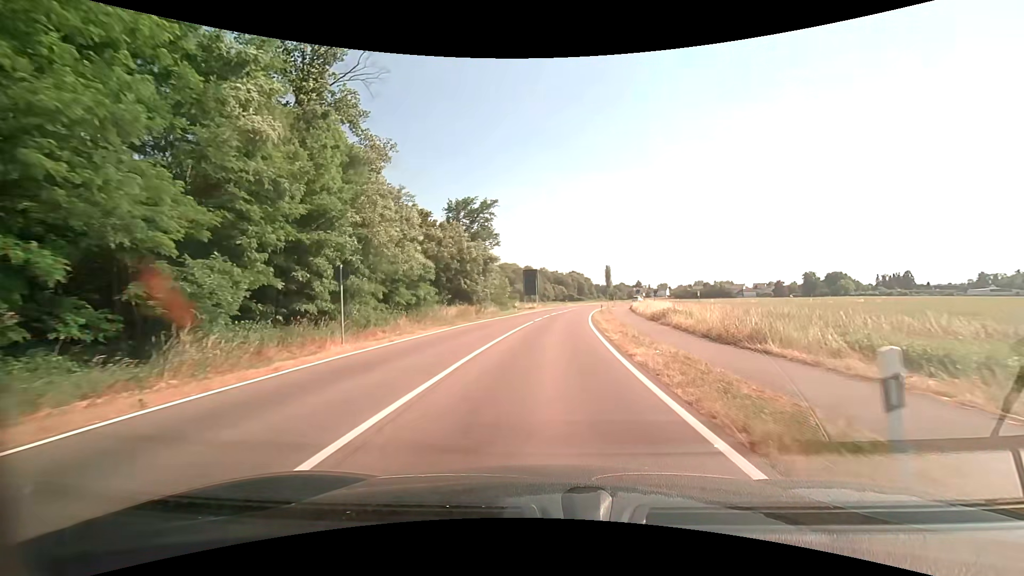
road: tertiary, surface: asphalt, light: Day
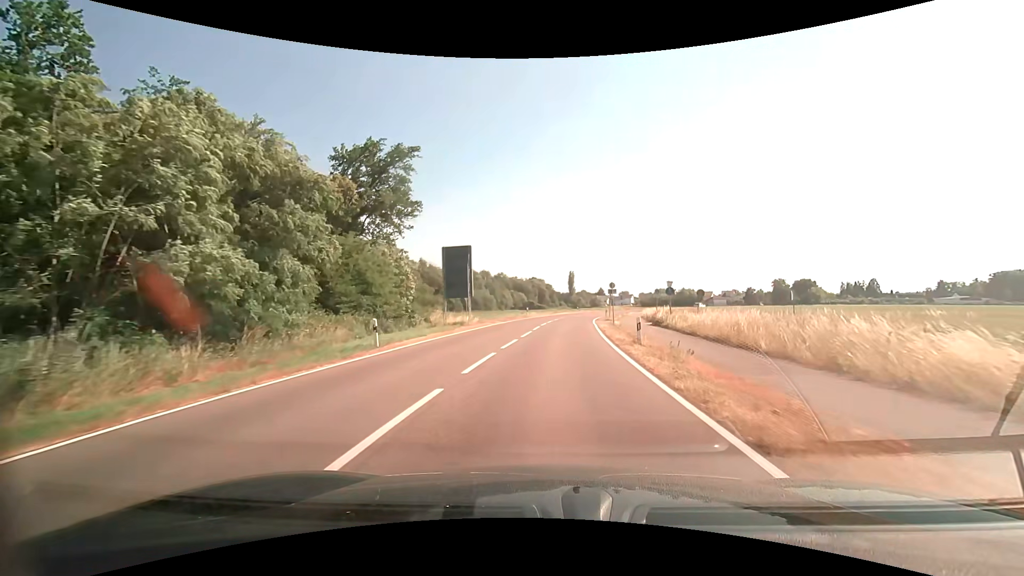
(+1.4, +35.9) m; +5°
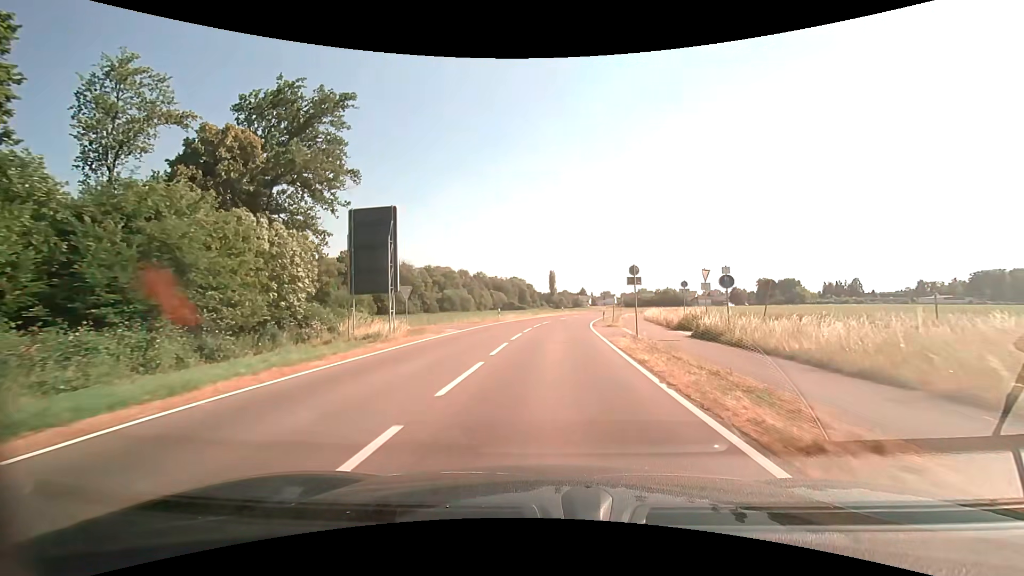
(+0.3, +14.3) m; +2°
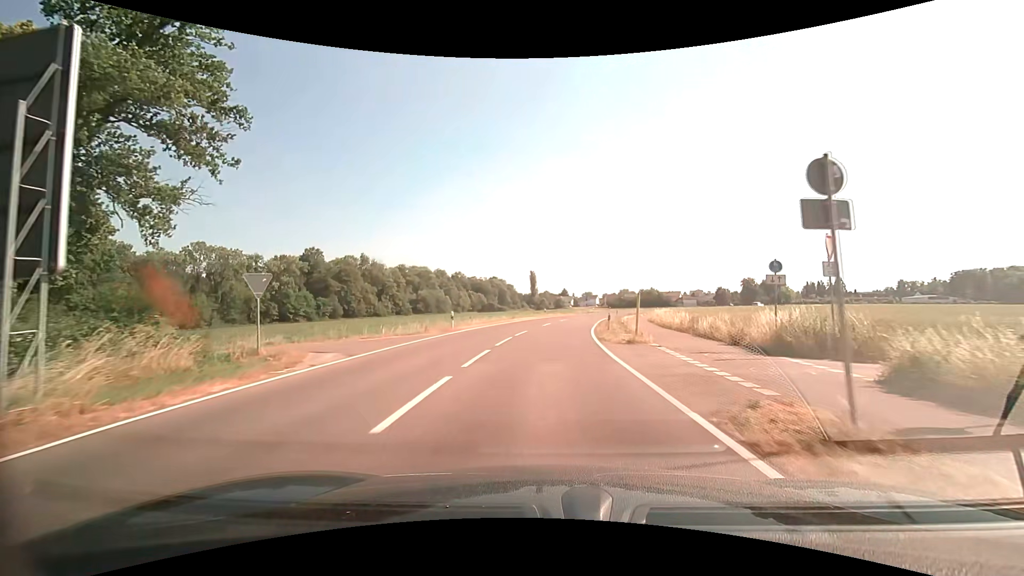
(+0.3, +14.3) m; +2°
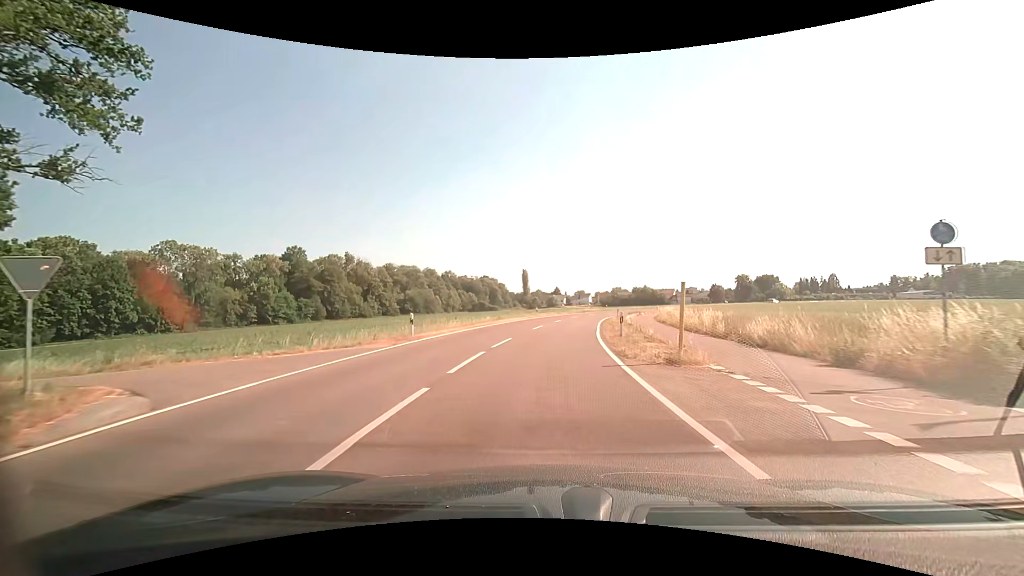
(0.0, +7.2) m; +1°
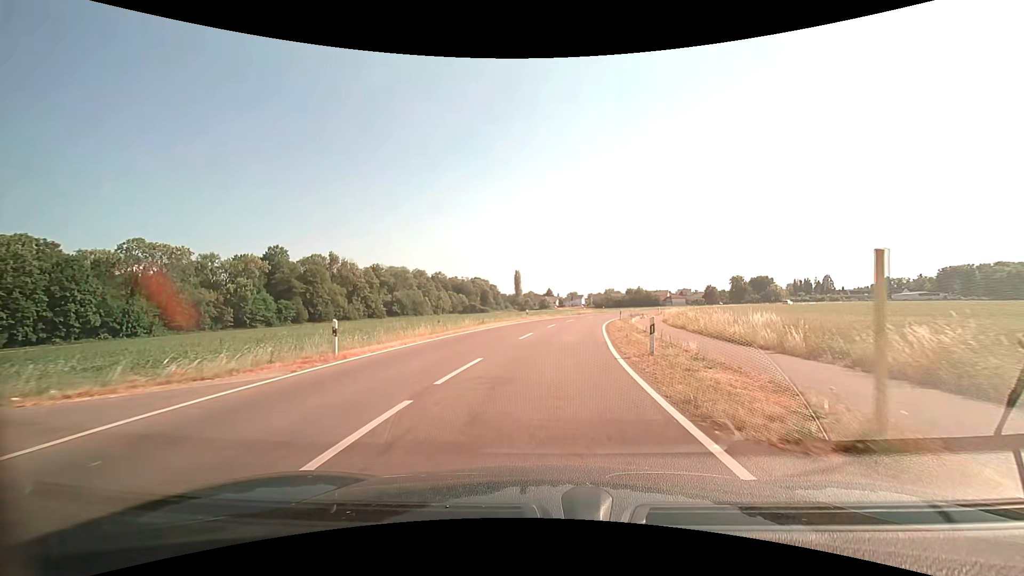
(+0.1, +7.2) m; +1°
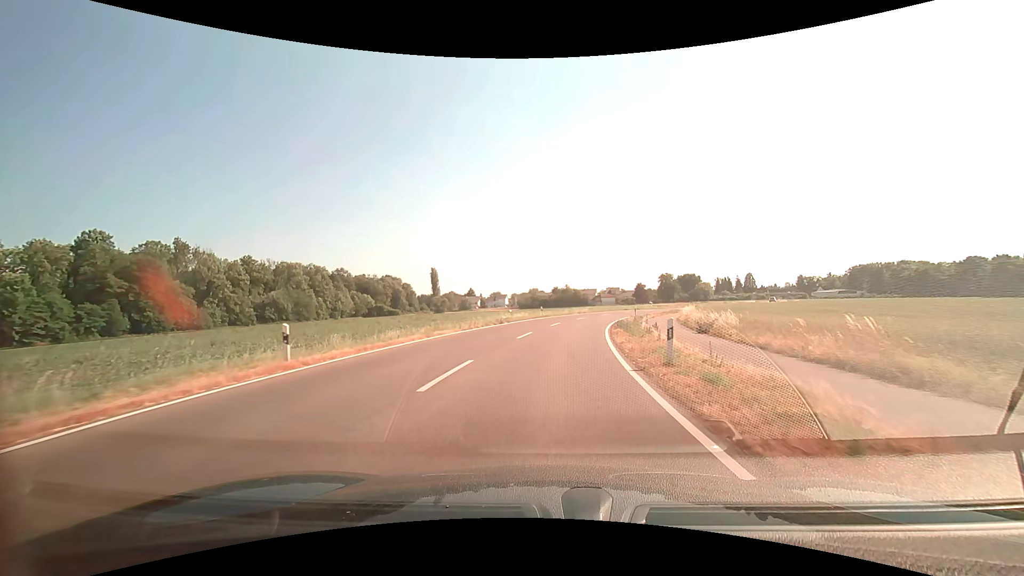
(+2.3, +36.4) m; +8°
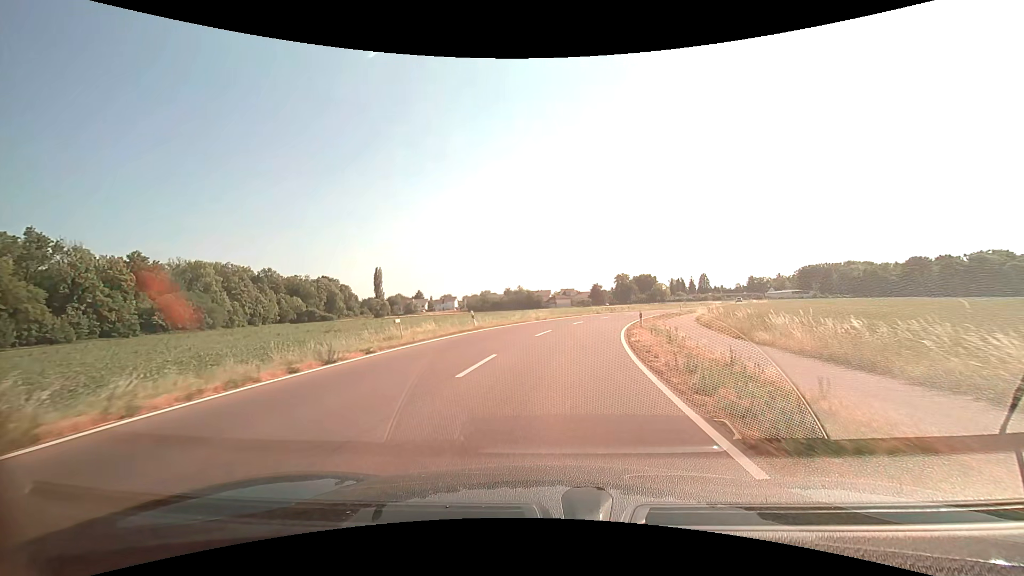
(+1.0, +22.3) m; +6°
(0, +10) (+1, +20) (+3, +30) (+5, +40) (+8, +49) (+11, +59) (+15, +68) (+19, +77) (+23, +86) (+28, +95) m
